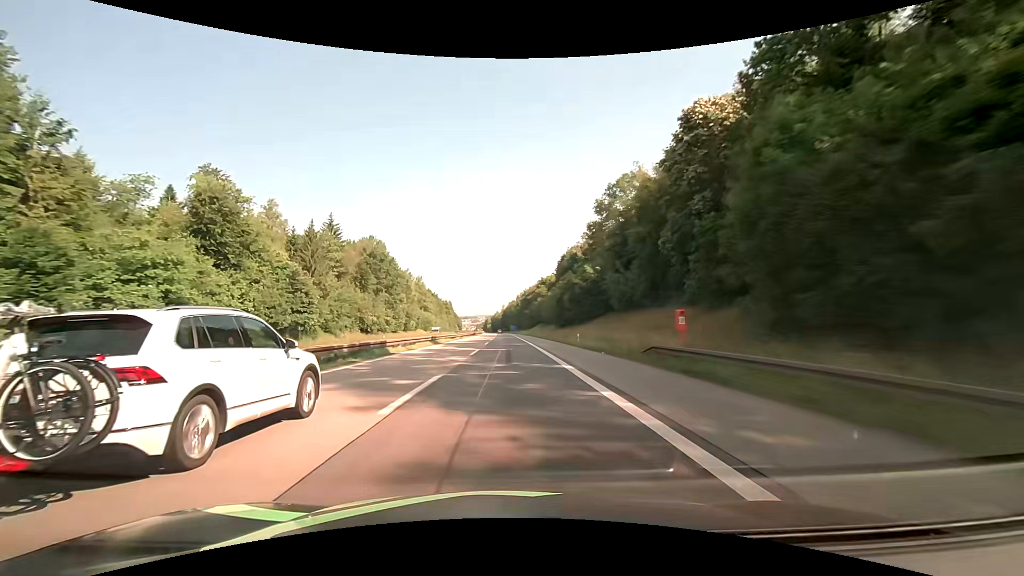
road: motorway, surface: asphalt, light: Day
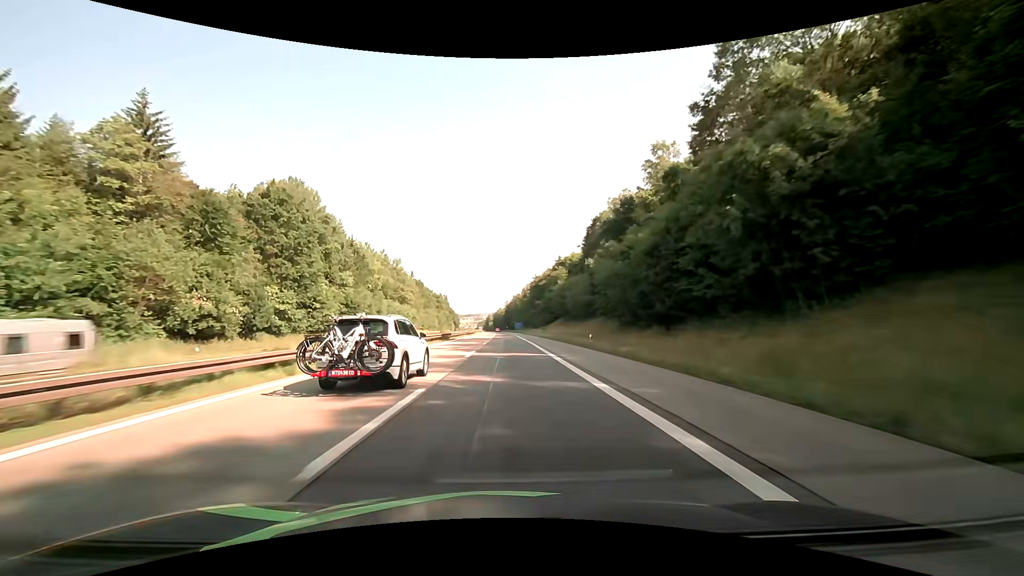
(-0.3, +57.1) m; 0°
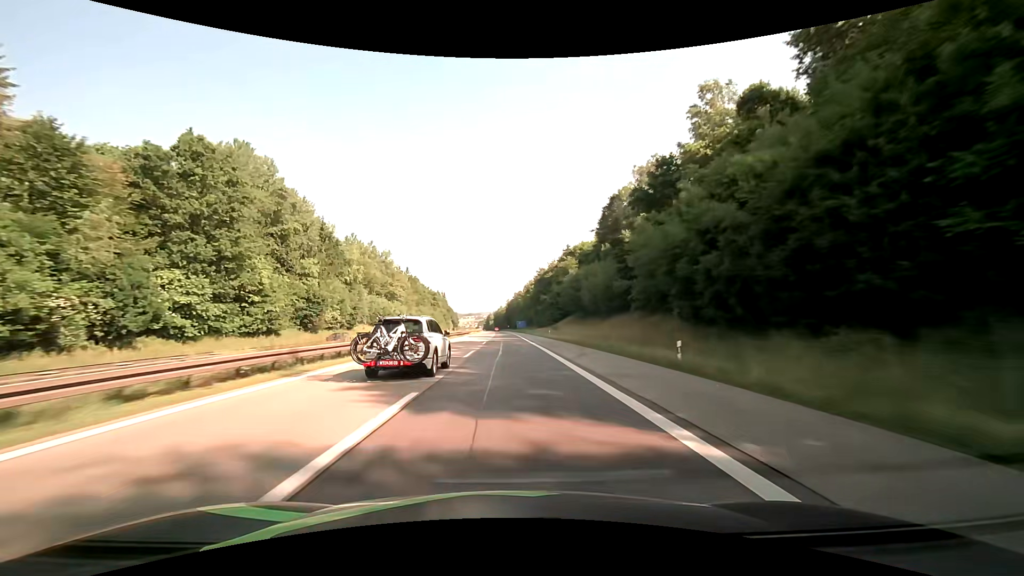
(0.0, +18.8) m; 0°
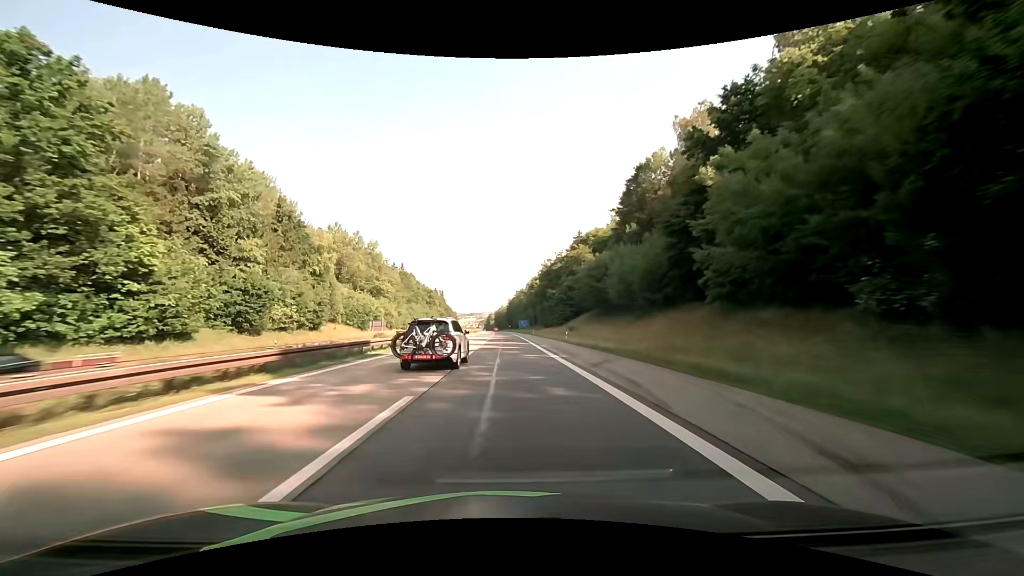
(0.0, +18.6) m; 0°
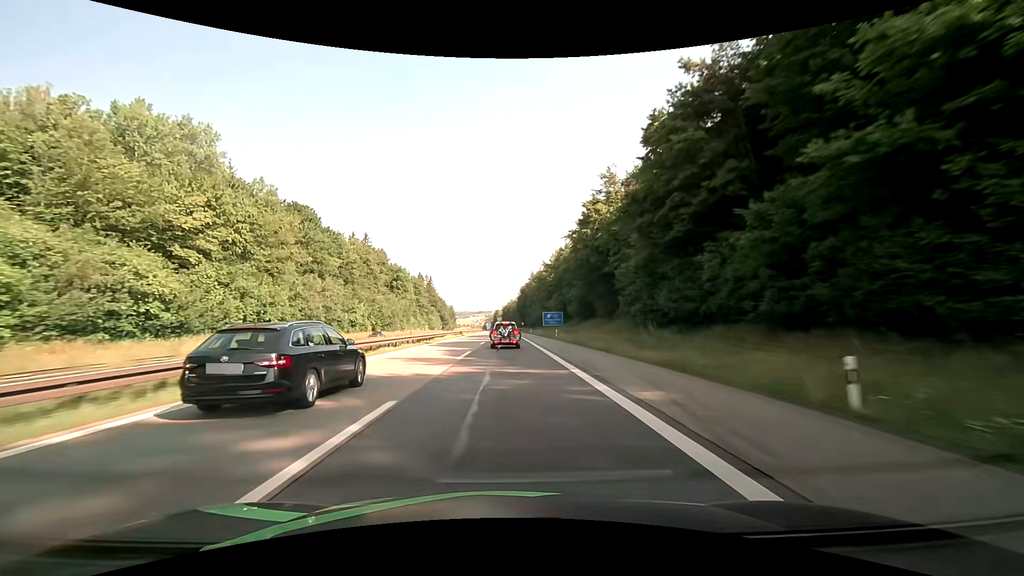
(-0.3, +90.2) m; -1°
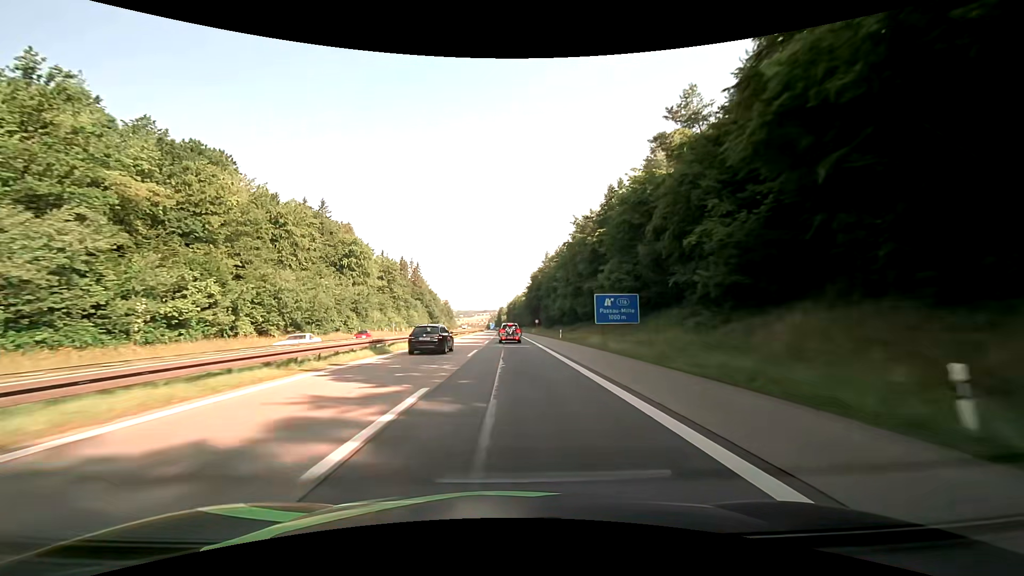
(-0.5, +52.1) m; -1°
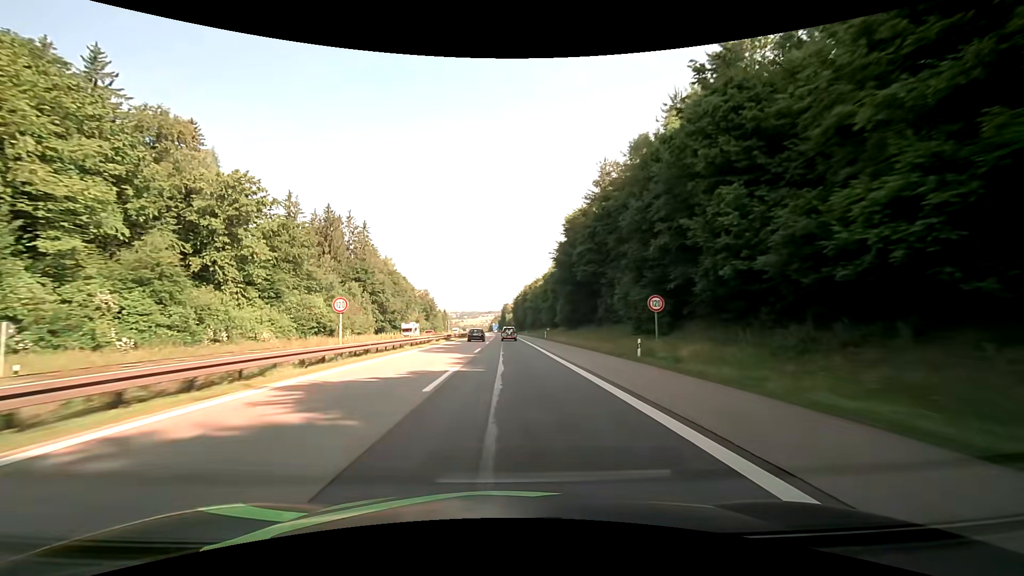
(-0.6, +83.7) m; -1°
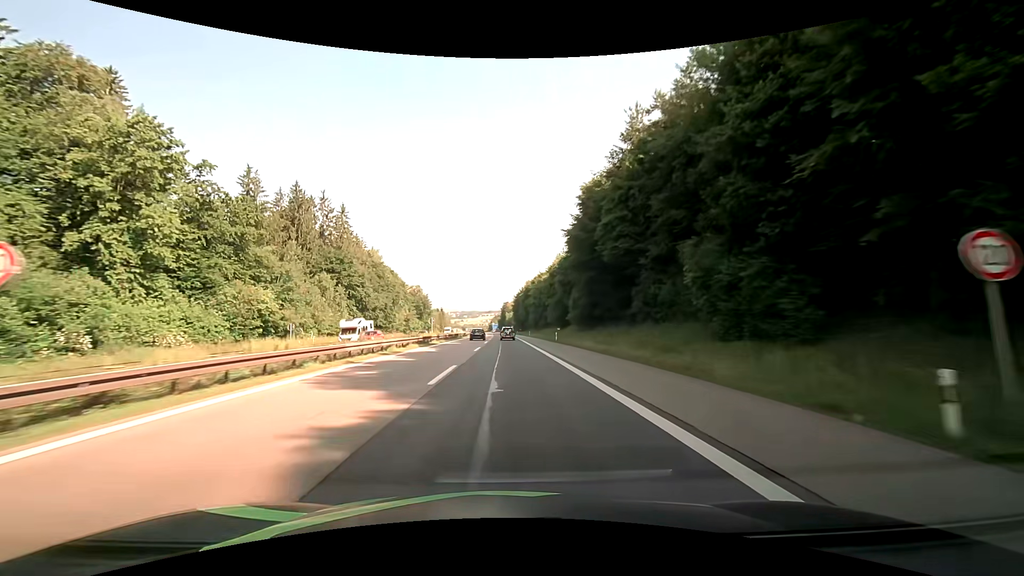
(0.0, +16.6) m; 0°
(0, +10) (0, +20) (0, +30) (0, +40) (0, +50) (0, +60) (-1, +70) (-1, +80) (-1, +90) (-1, +100) m
